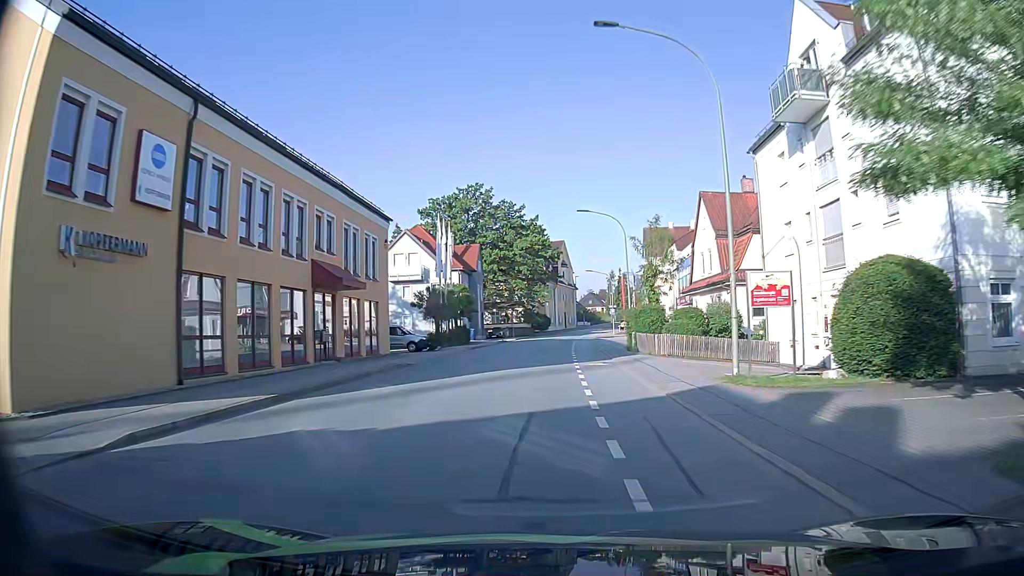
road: tertiary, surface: asphalt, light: Day
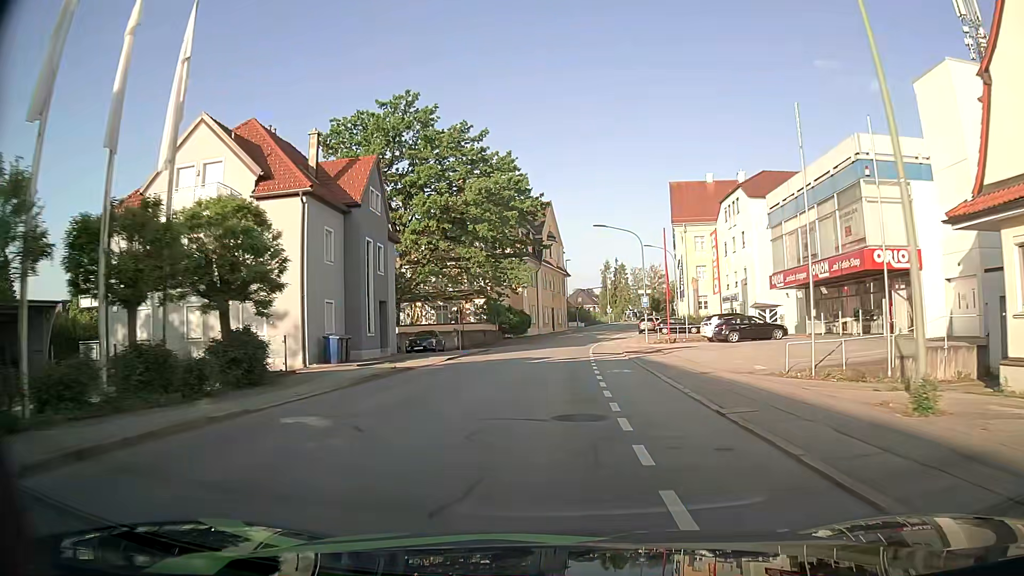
(+0.5, +36.8) m; +2°
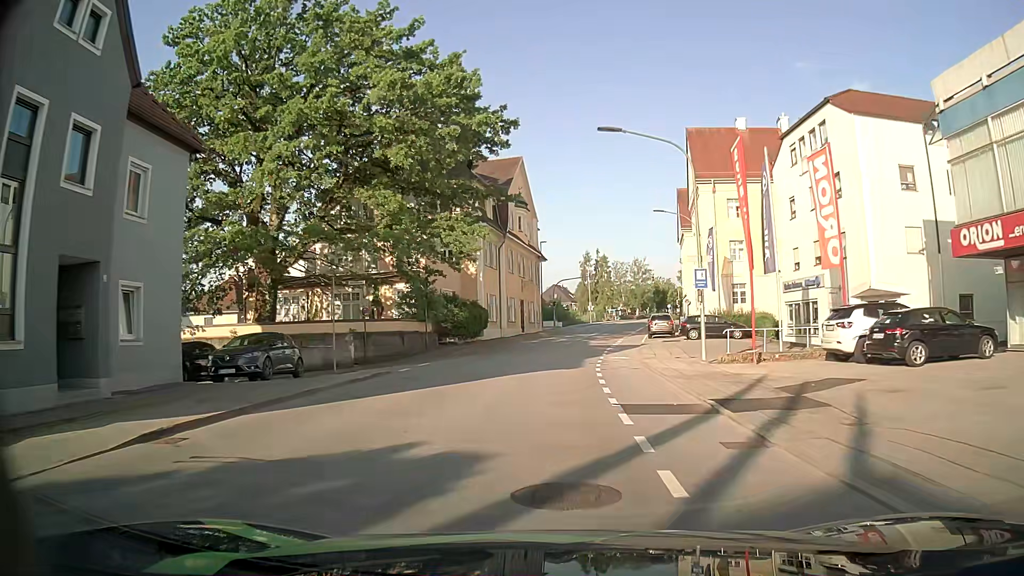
(+0.4, +21.5) m; +2°
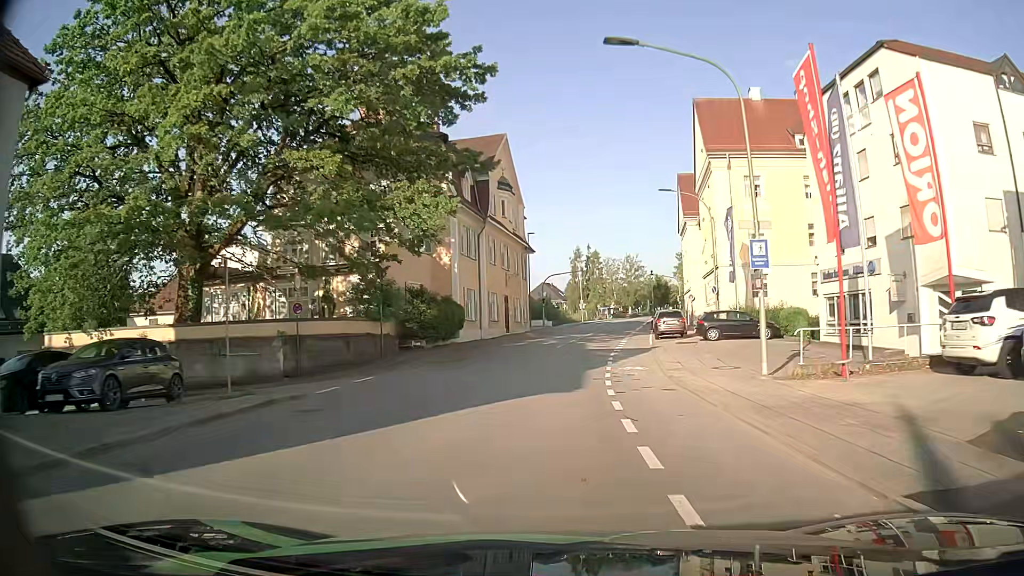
(+0.1, +7.1) m; +1°
